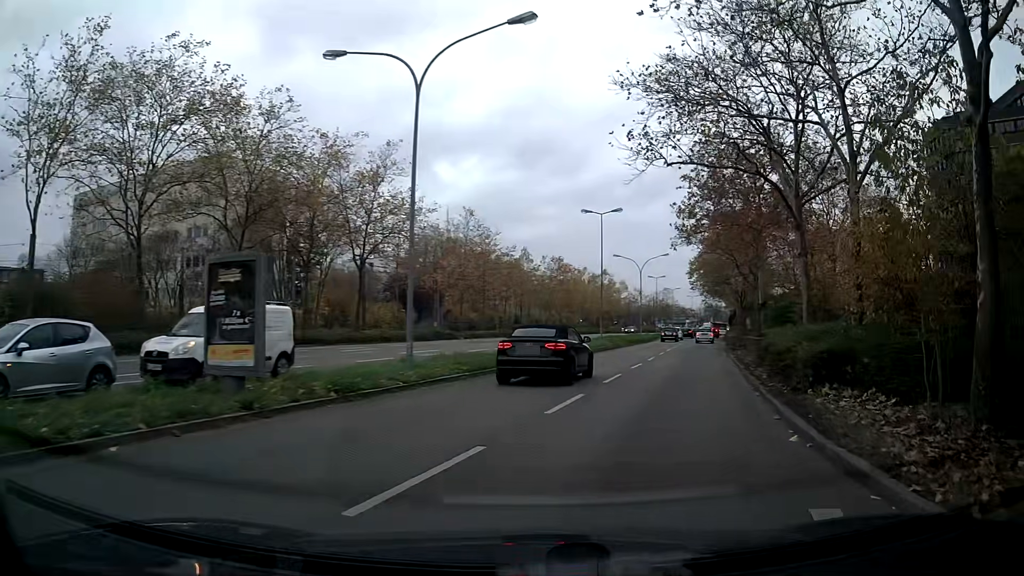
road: secondary_link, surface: asphalt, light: Day
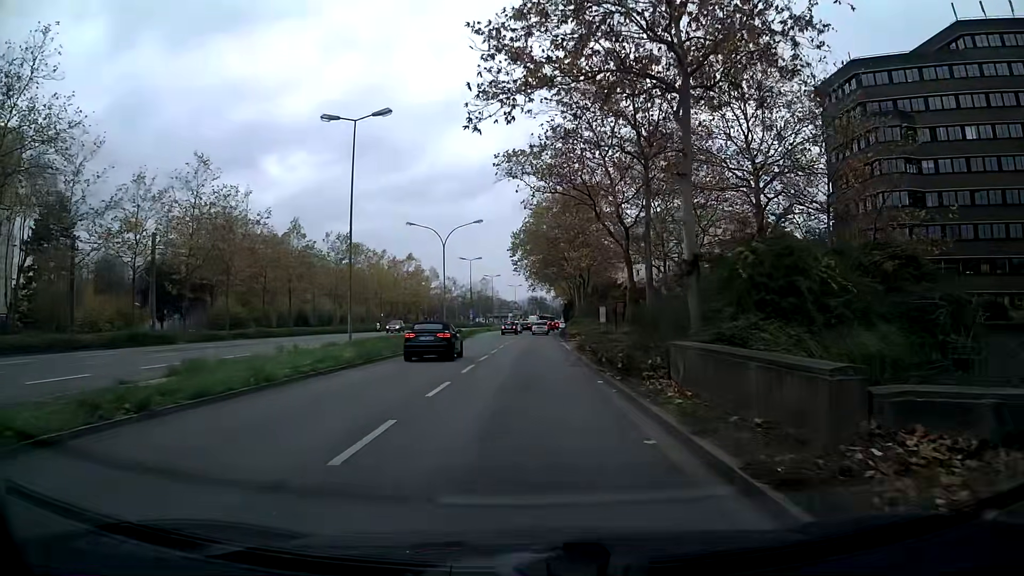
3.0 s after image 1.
(+3.1, +22.2) m; +9°
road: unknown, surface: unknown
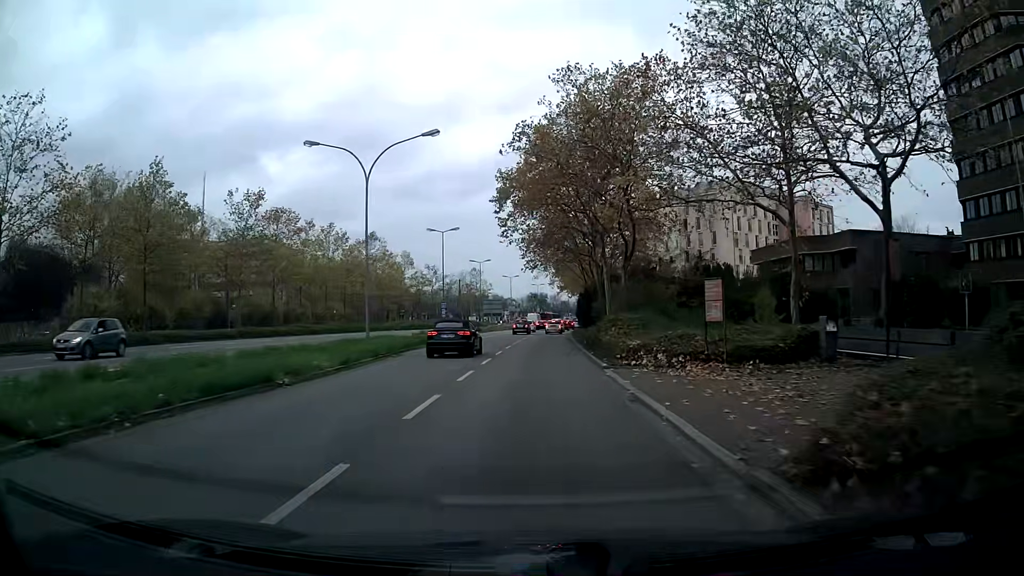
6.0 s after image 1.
(+0.2, +27.2) m; +1°
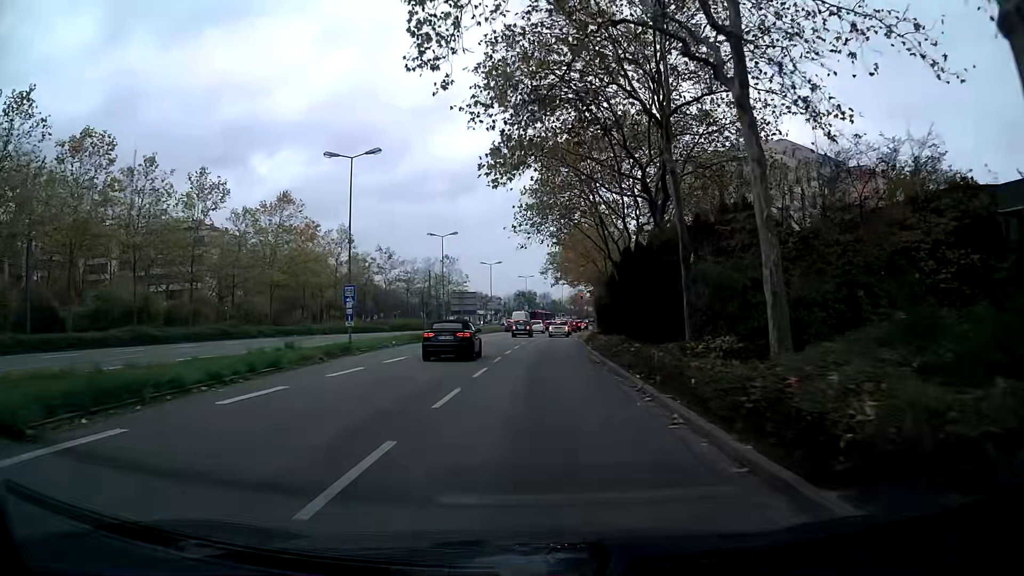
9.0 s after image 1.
(+0.1, +28.9) m; +1°
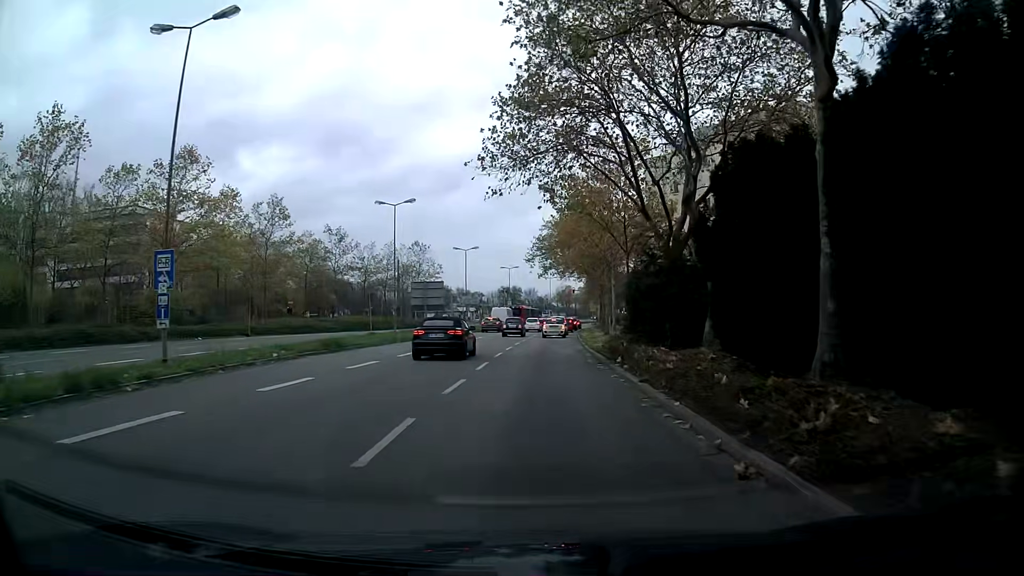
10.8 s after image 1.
(+0.1, +16.2) m; +1°
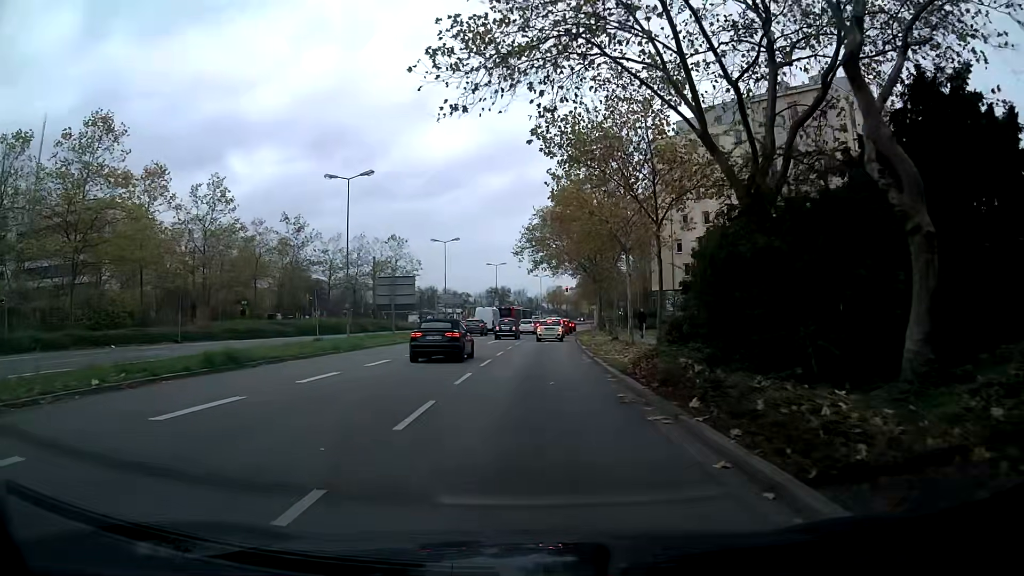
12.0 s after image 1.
(0.0, +9.7) m; 0°
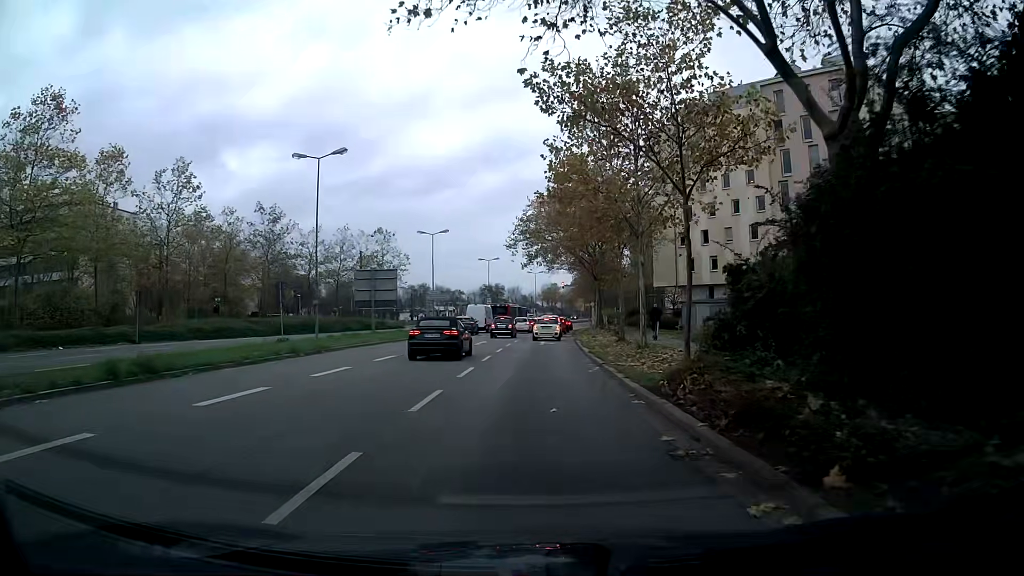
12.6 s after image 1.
(0.0, +4.6) m; +1°
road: secondary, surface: asphalt
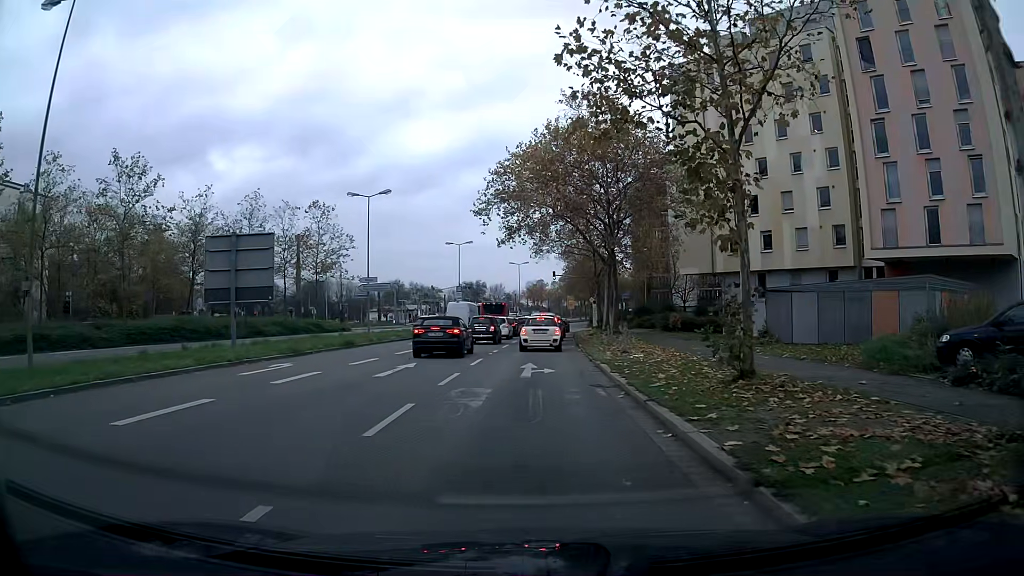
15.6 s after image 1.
(+0.4, +19.7) m; +2°
(0, +10) (0, +20) (0, +30) (+1, +40) (+1, +50) (+2, +60) (+2, +70) (+3, +80) (+4, +90) (+5, +100) m
